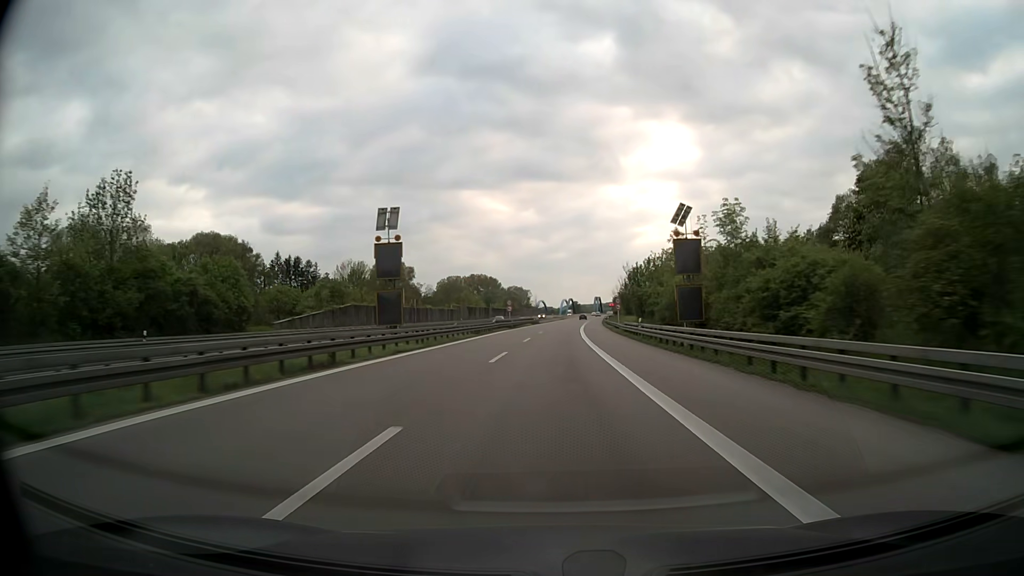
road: motorway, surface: asphalt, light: Day
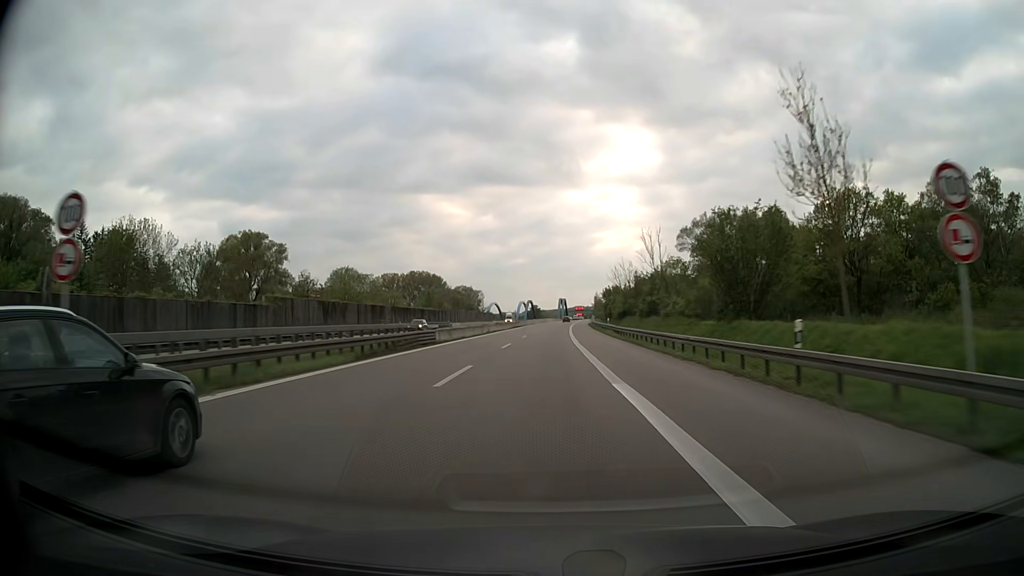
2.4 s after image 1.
(+2.5, +78.8) m; +4°
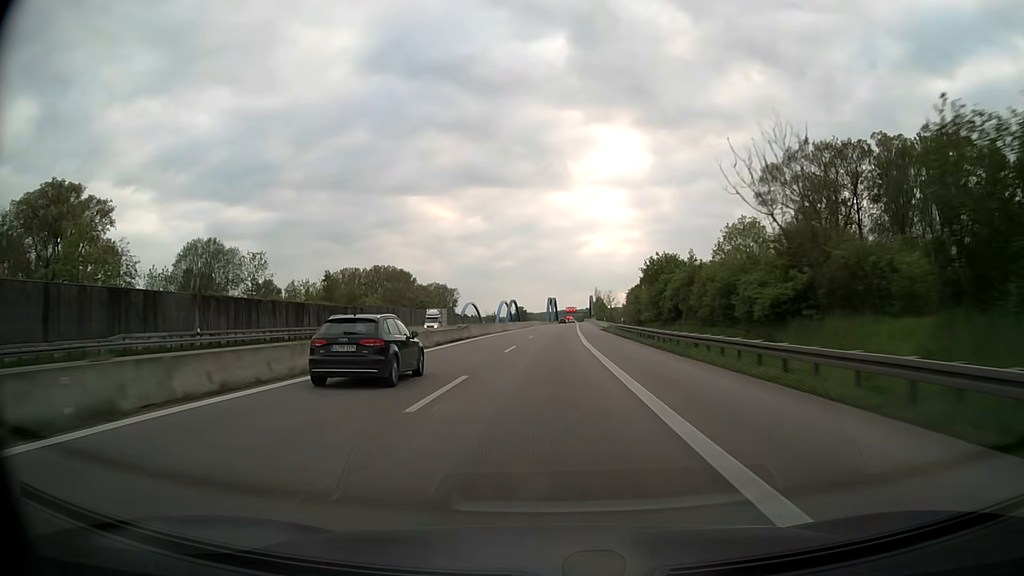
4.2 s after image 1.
(+0.5, +57.8) m; +1°
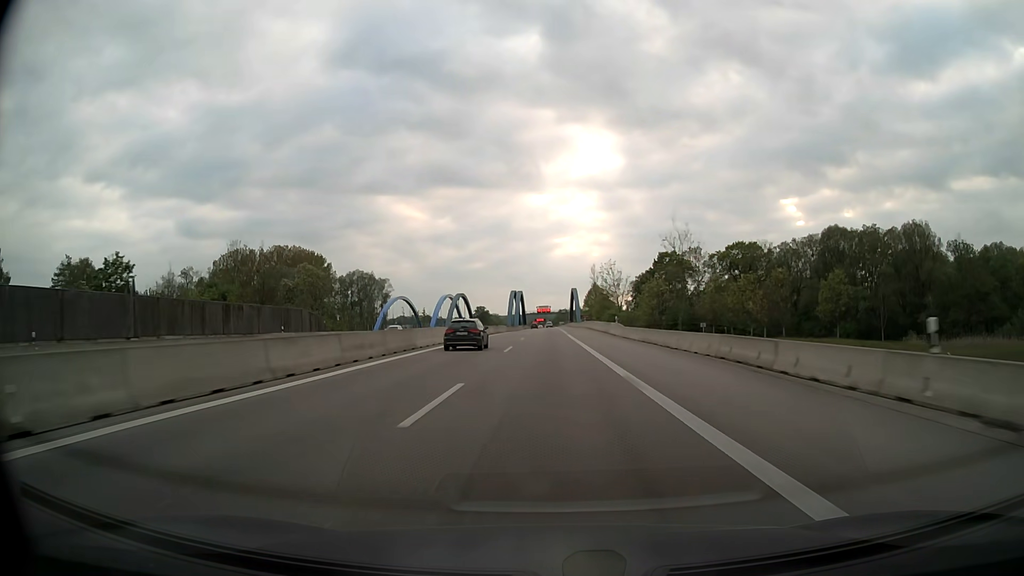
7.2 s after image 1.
(+2.4, +95.3) m; +3°
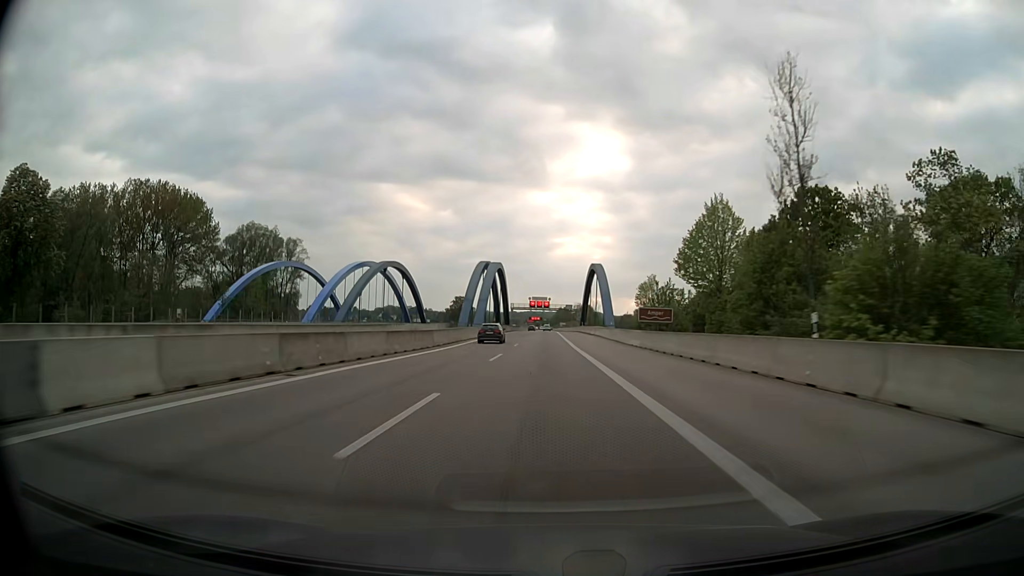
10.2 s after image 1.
(+0.1, +95.0) m; 0°
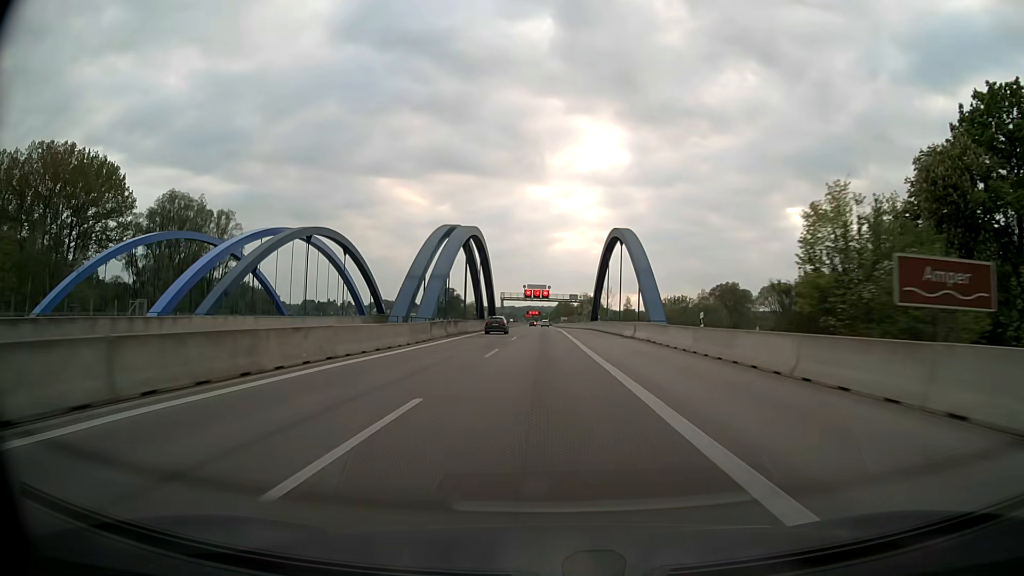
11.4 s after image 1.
(+0.1, +37.8) m; 0°
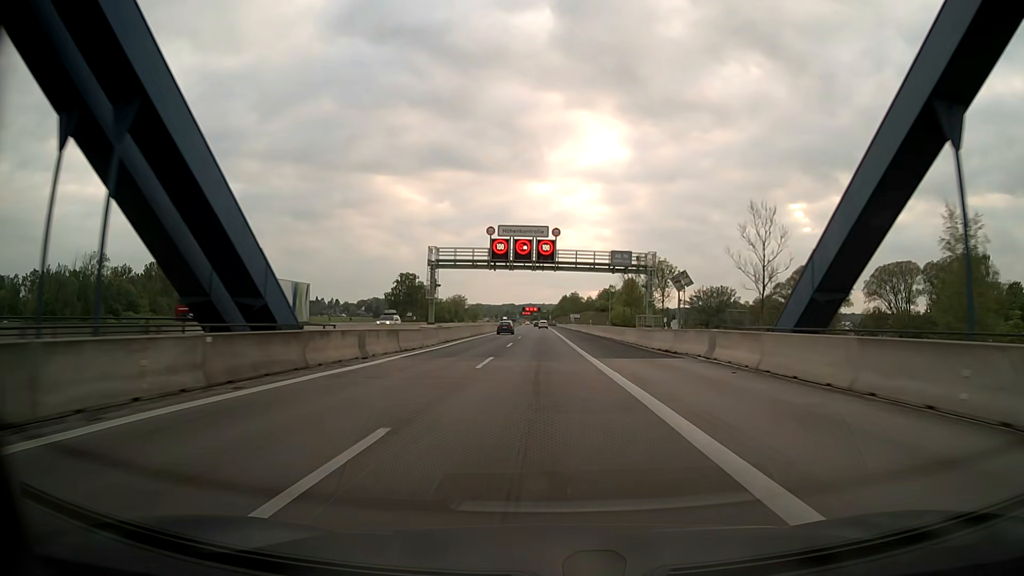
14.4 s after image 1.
(+0.1, +92.8) m; 0°
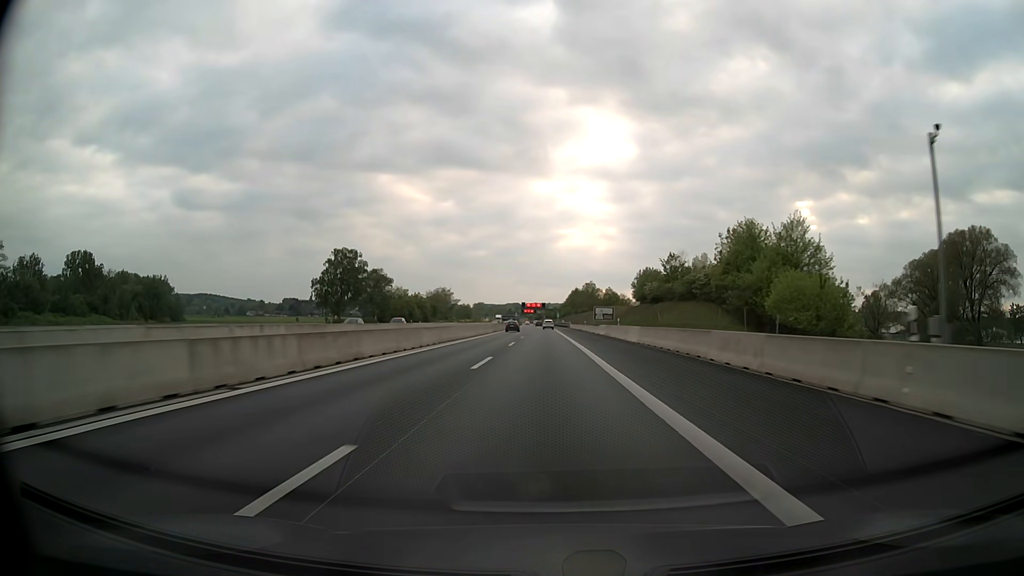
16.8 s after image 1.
(-0.4, +73.3) m; -1°
(0, +10) (0, +20) (0, +30) (0, +40) (0, +50) (0, +60) (0, +70) (0, +80) (0, +90) (0, +100) m
